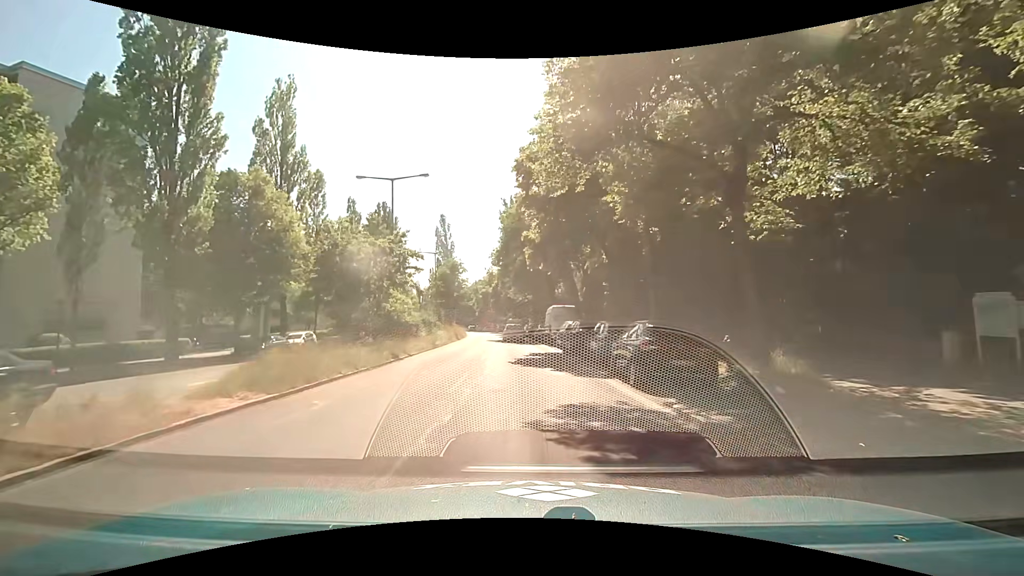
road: secondary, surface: asphalt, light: Day
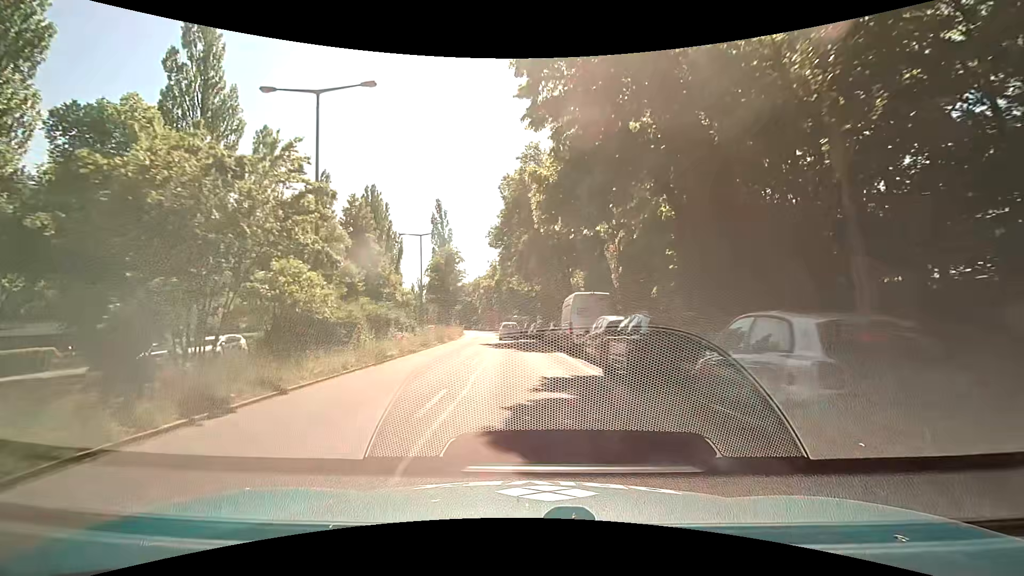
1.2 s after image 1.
(0.0, +12.1) m; 0°
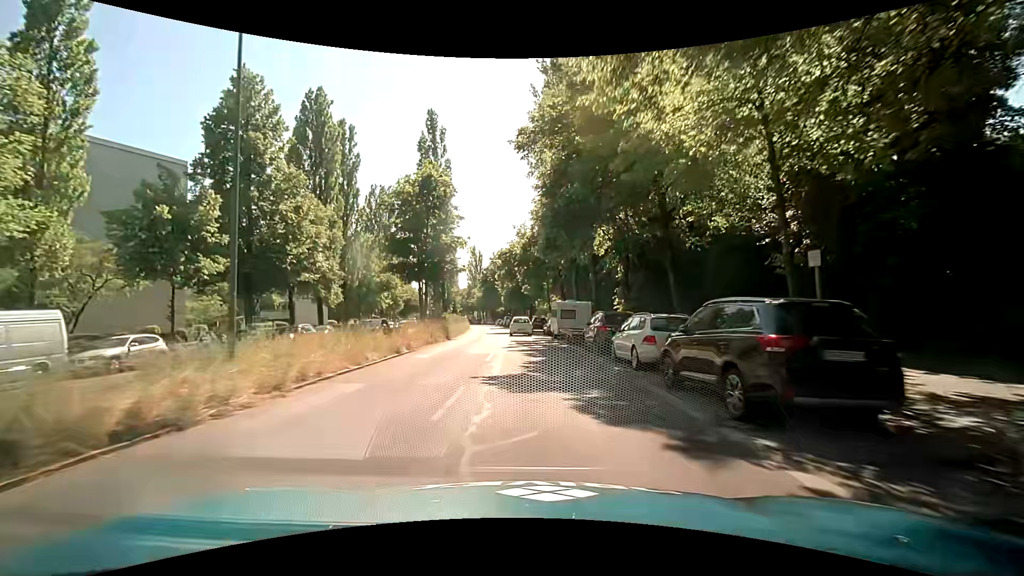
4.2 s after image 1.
(-1.6, +36.8) m; -5°
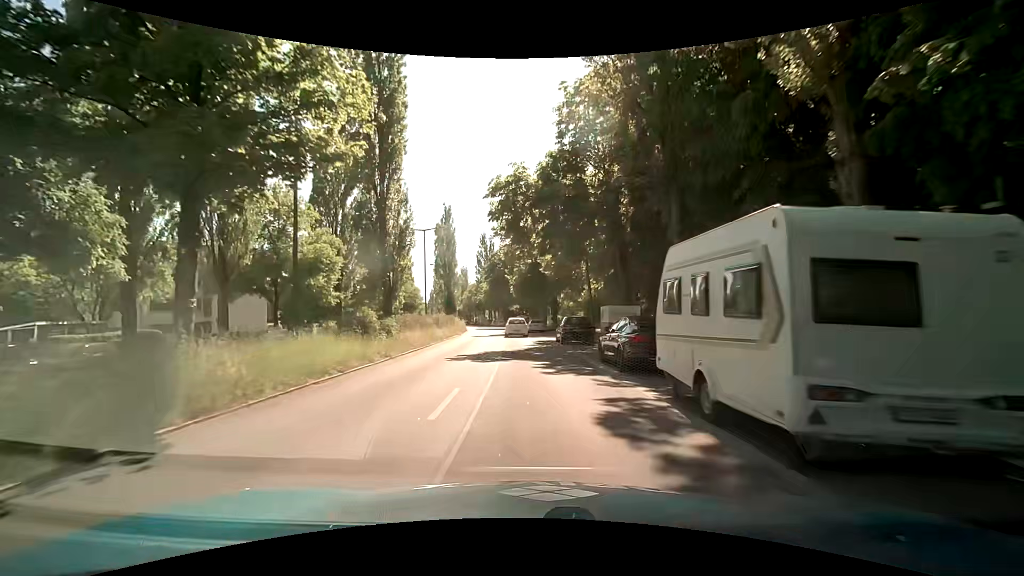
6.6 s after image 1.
(0.0, +26.9) m; -2°
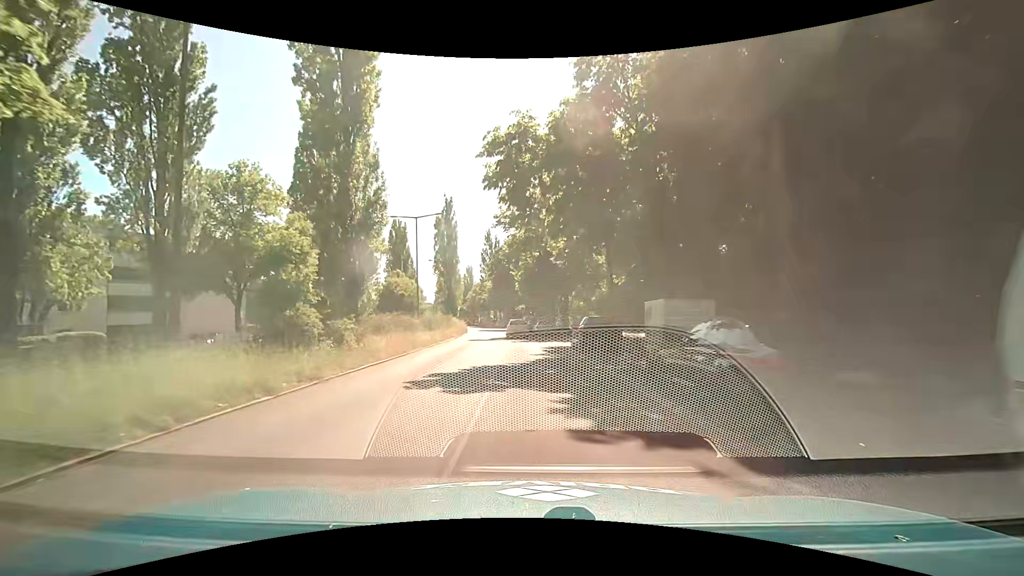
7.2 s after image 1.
(+0.1, +6.6) m; 0°
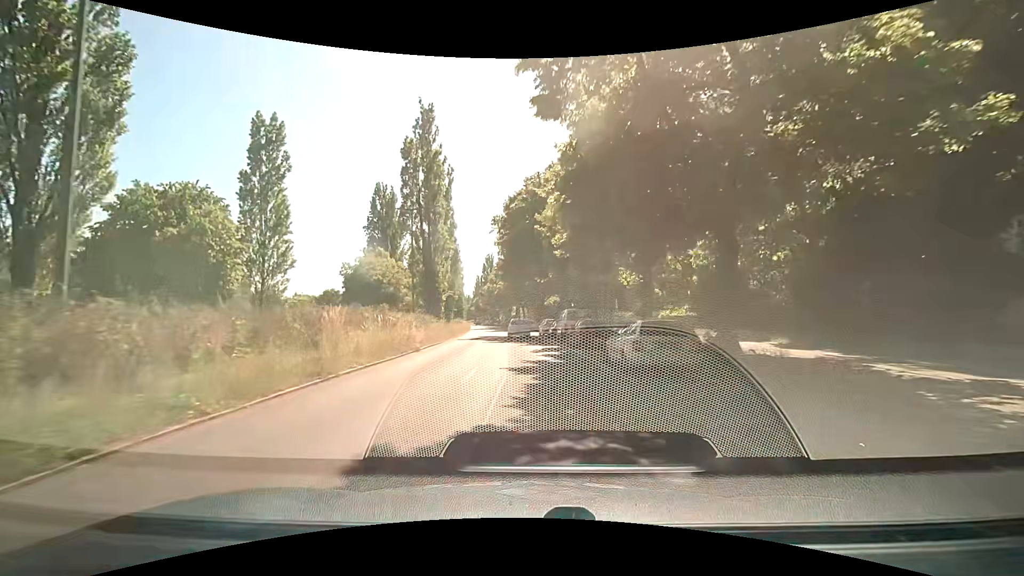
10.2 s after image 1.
(-0.9, +35.0) m; -4°
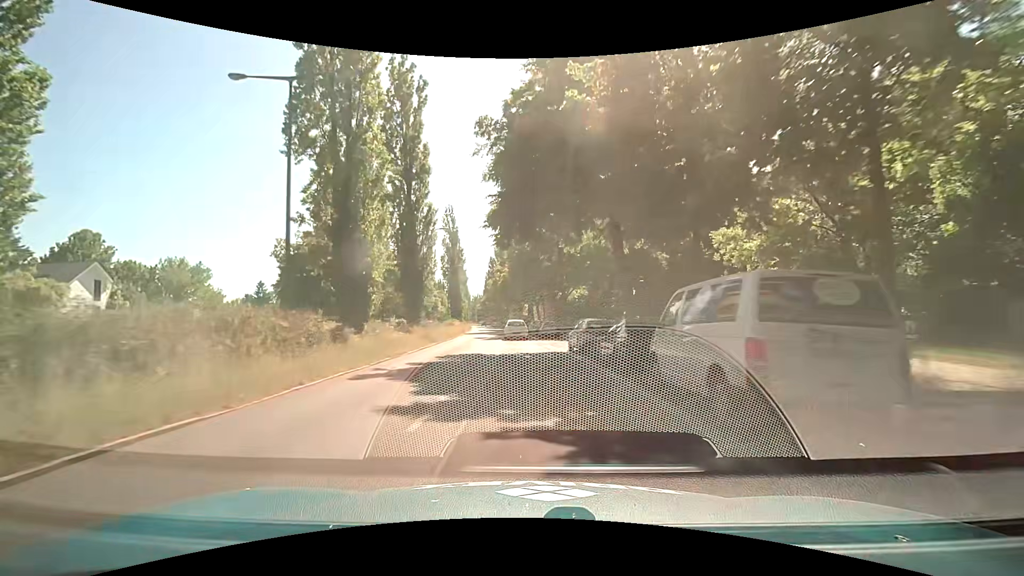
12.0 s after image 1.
(0.0, +22.6) m; -1°
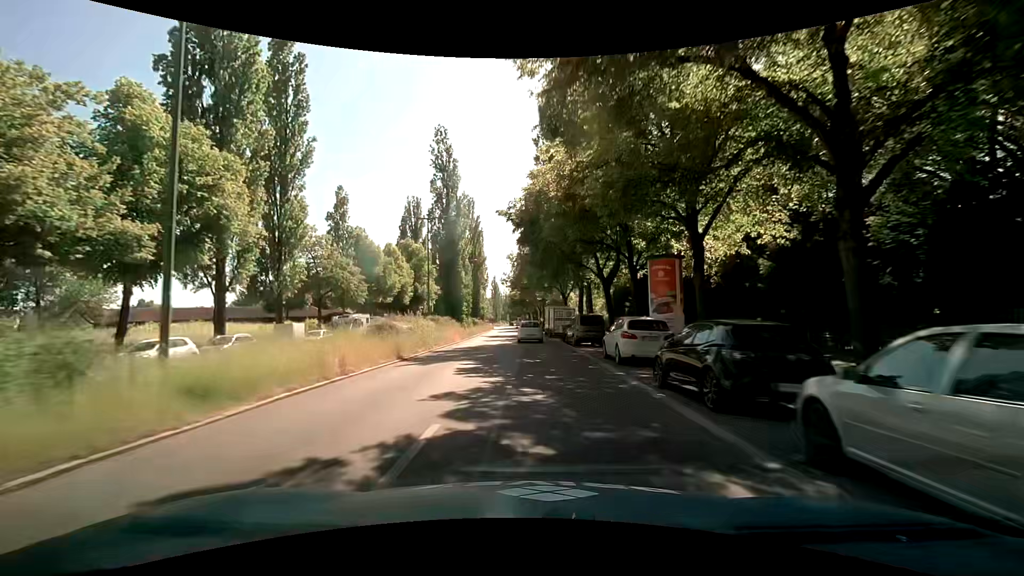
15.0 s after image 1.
(-1.6, +38.7) m; -4°
(0, +10) (0, +20) (0, +30) (0, +40) (-1, +50) (-1, +60) (-2, +70) (-2, +80) (-3, +90) (-3, +100) m
